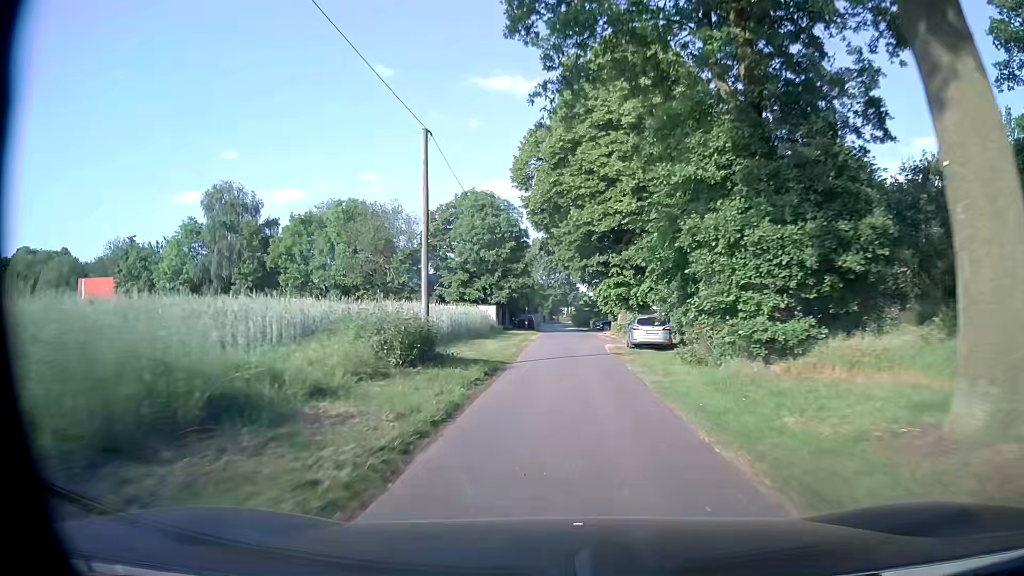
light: Day
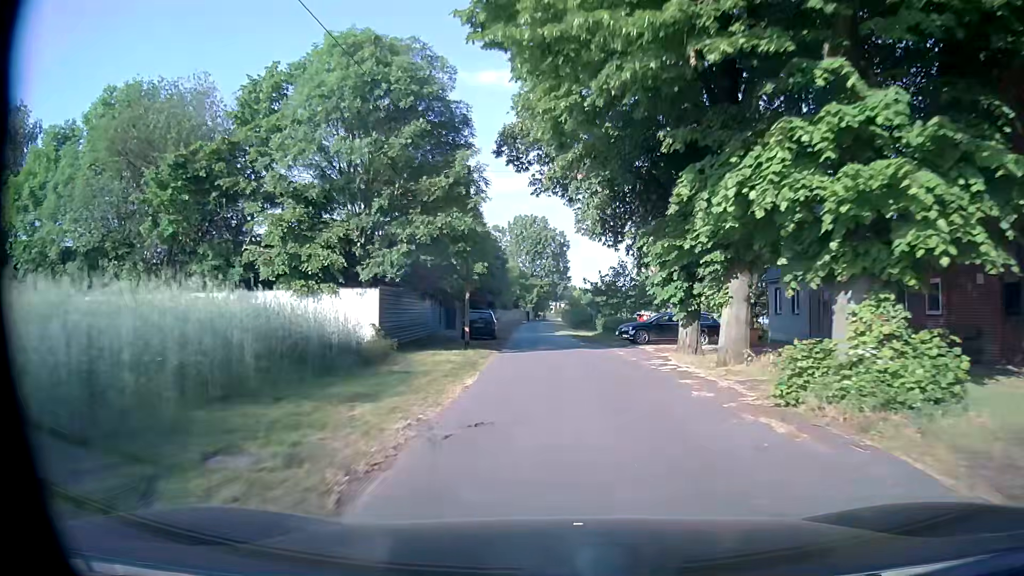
(+0.1, +31.6) m; +1°
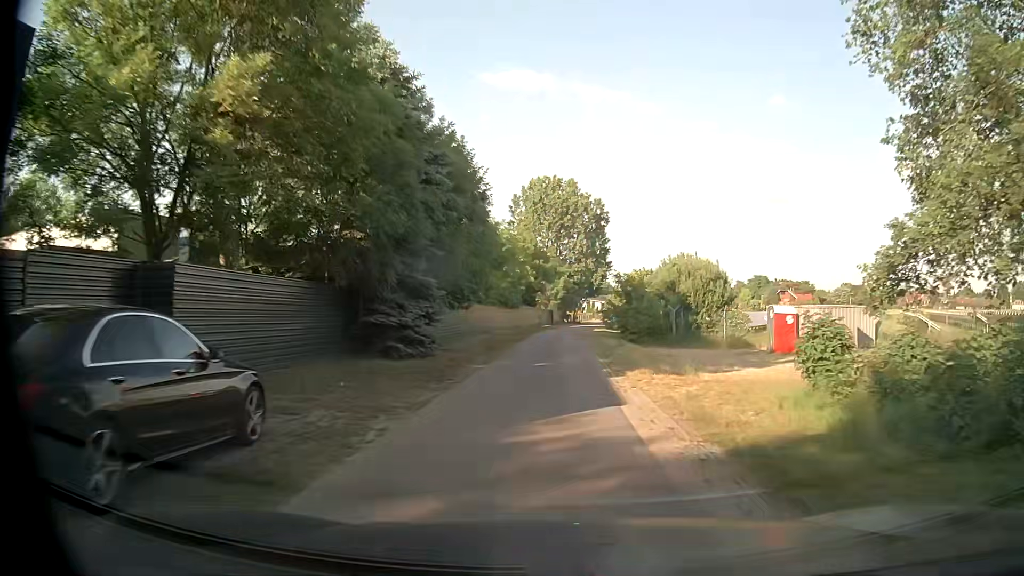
(-0.8, +37.9) m; -3°
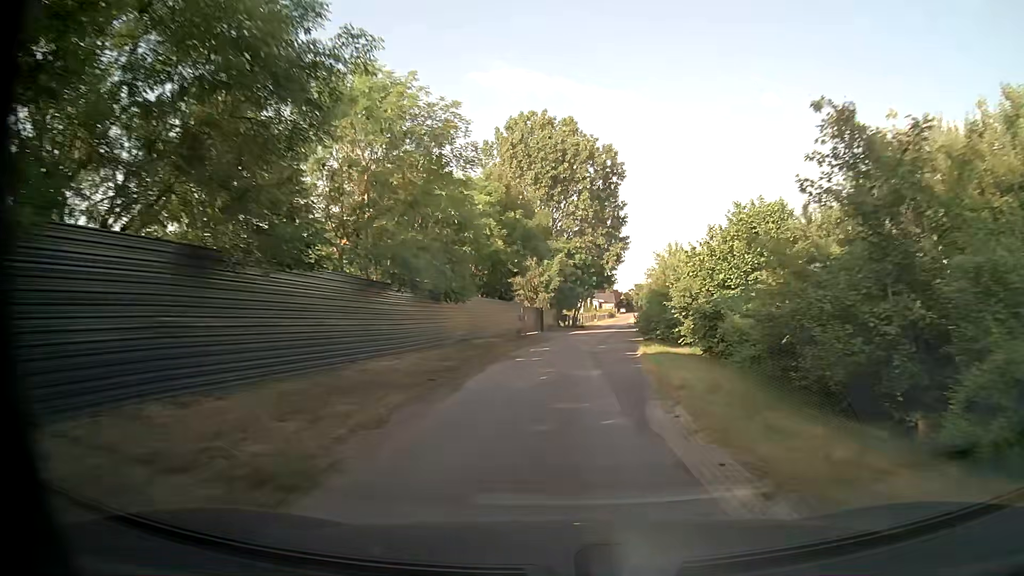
(-0.2, +31.0) m; 0°
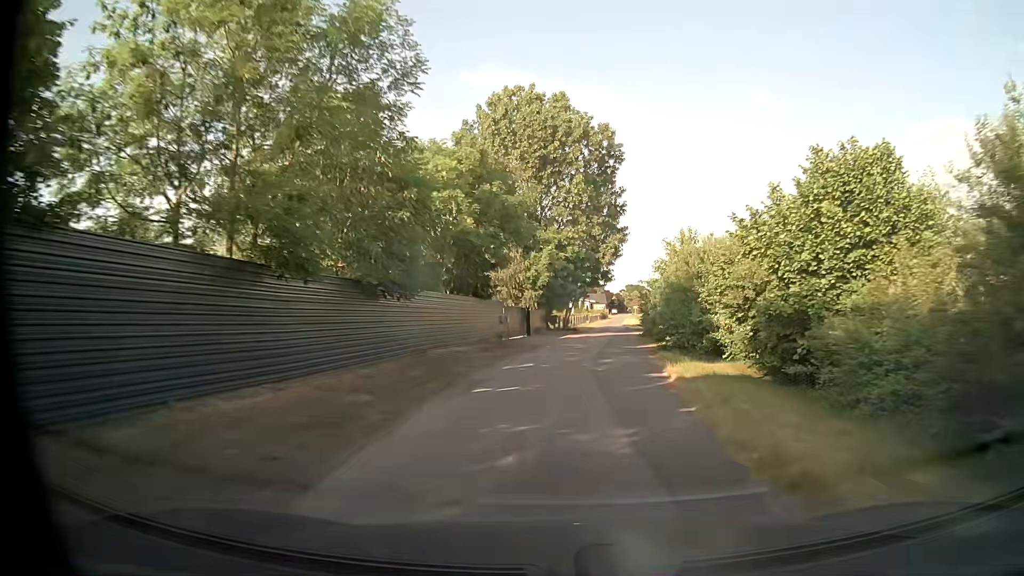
(0.0, +7.8) m; +1°
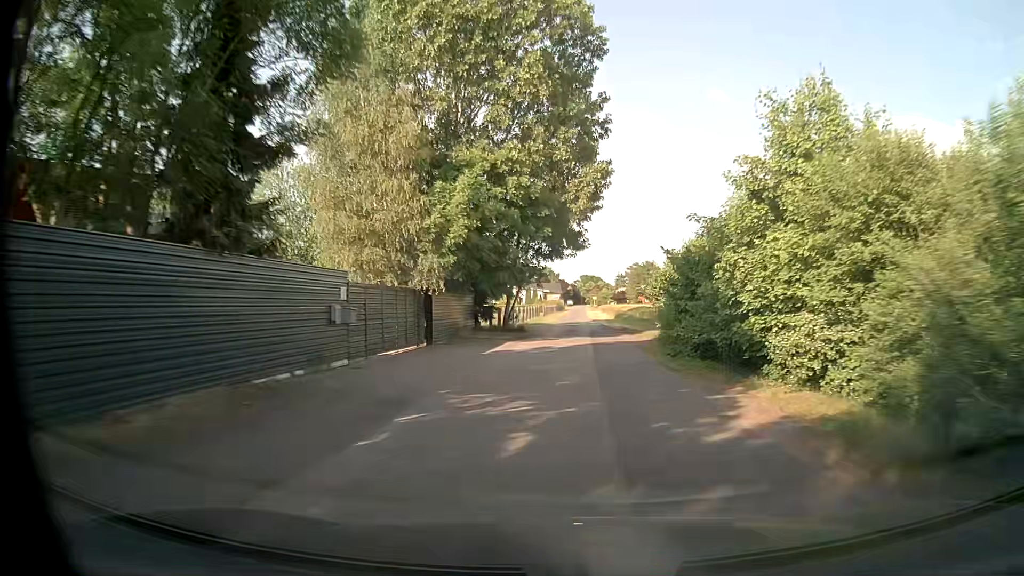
(+0.9, +23.4) m; +4°
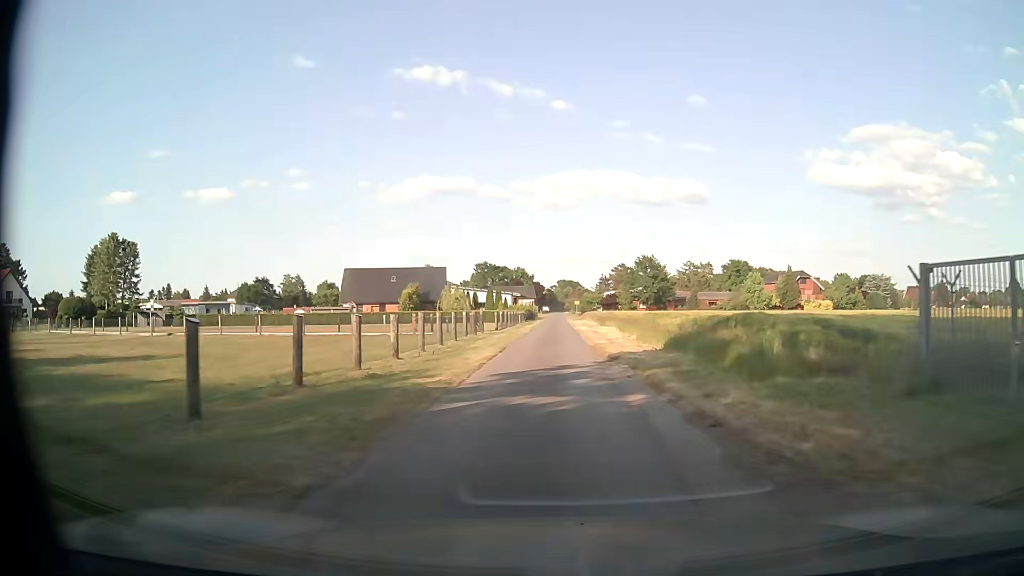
(+1.2, +39.6) m; +2°
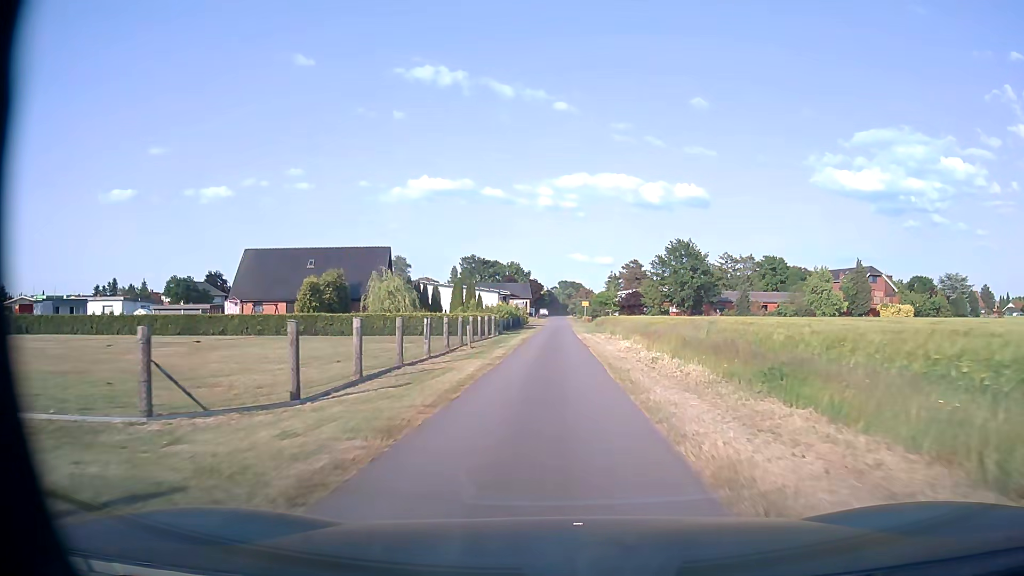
(0.0, +39.5) m; 0°
(0, +10) (0, +20) (0, +30) (0, +40) (0, +50) (0, +60) (0, +70) (0, +80) (0, +90) (0, +100) m
